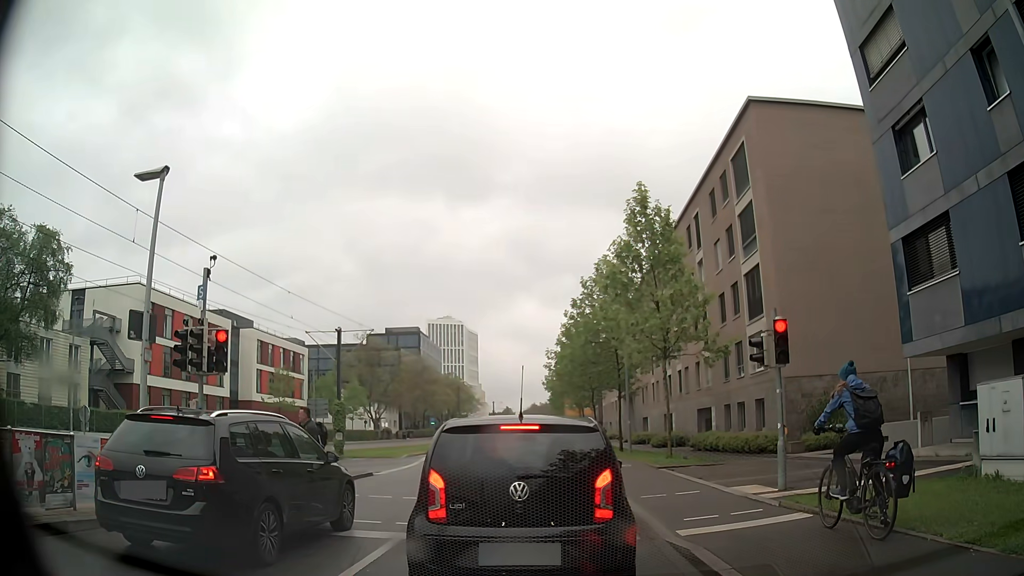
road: secondary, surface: asphalt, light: Day
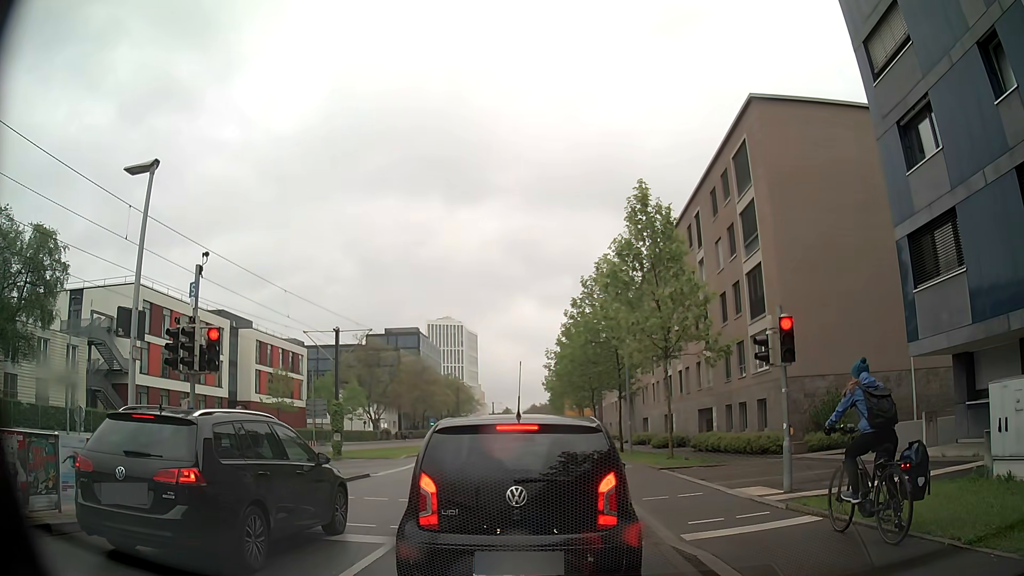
(0.0, +0.3) m; 0°
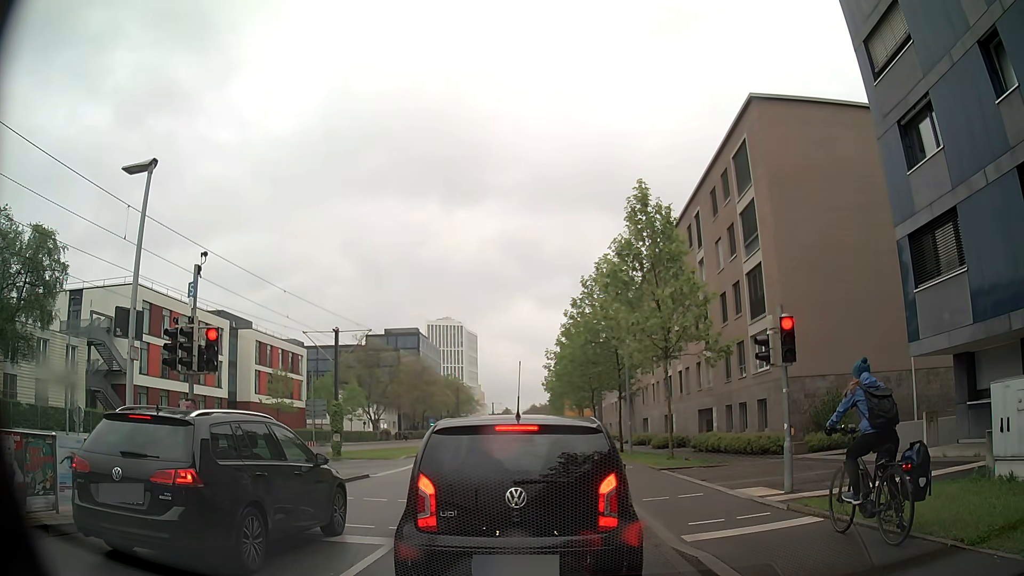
(0.0, +0.1) m; 0°
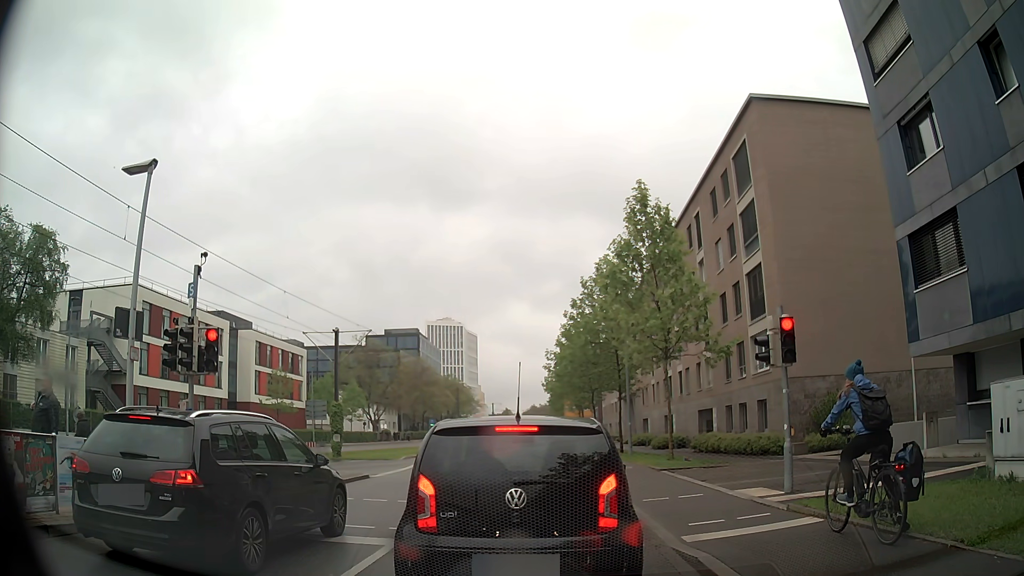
(0.0, +0.1) m; 0°
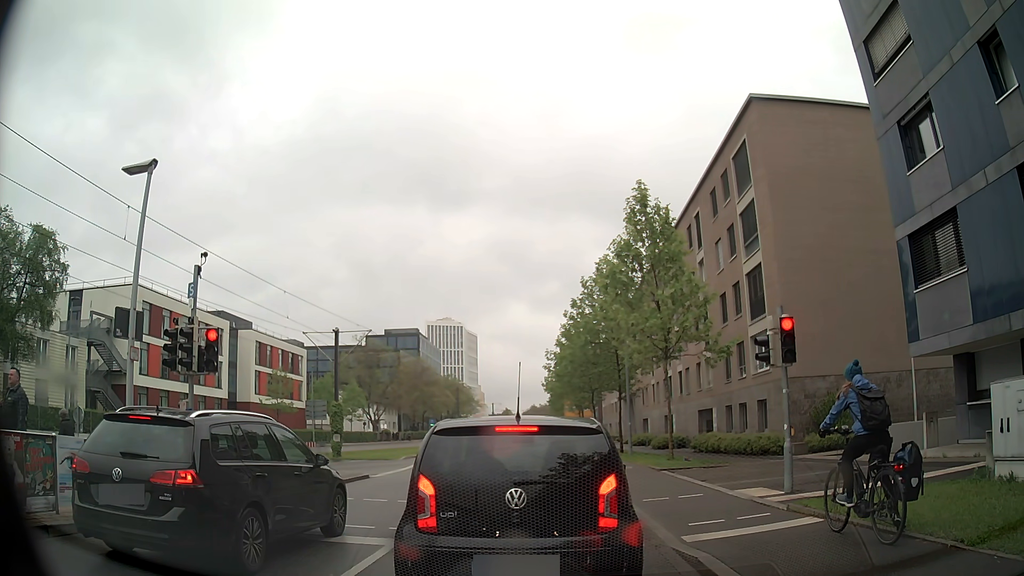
(0.0, 0.0) m; 0°
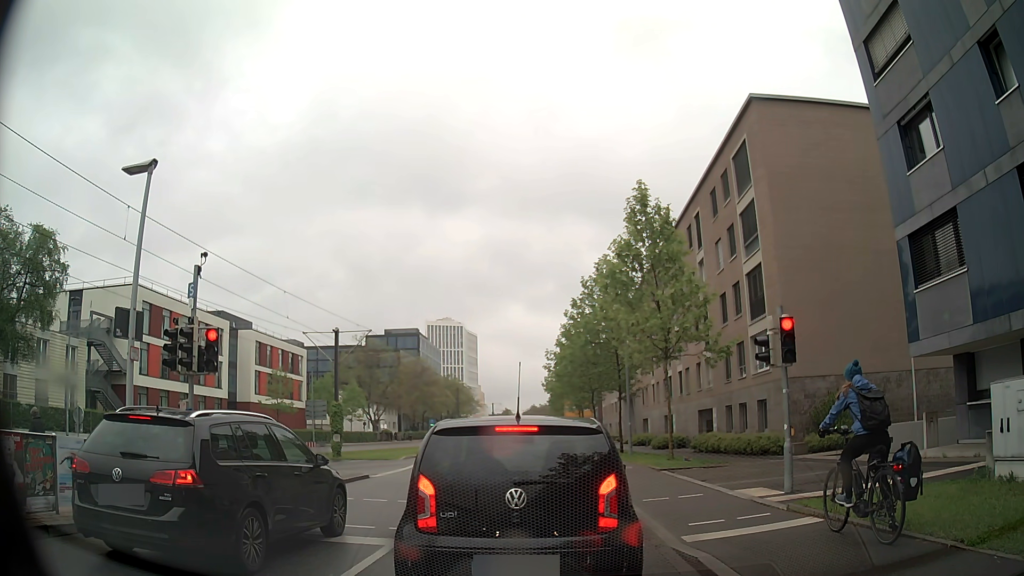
(0.0, 0.0) m; 0°
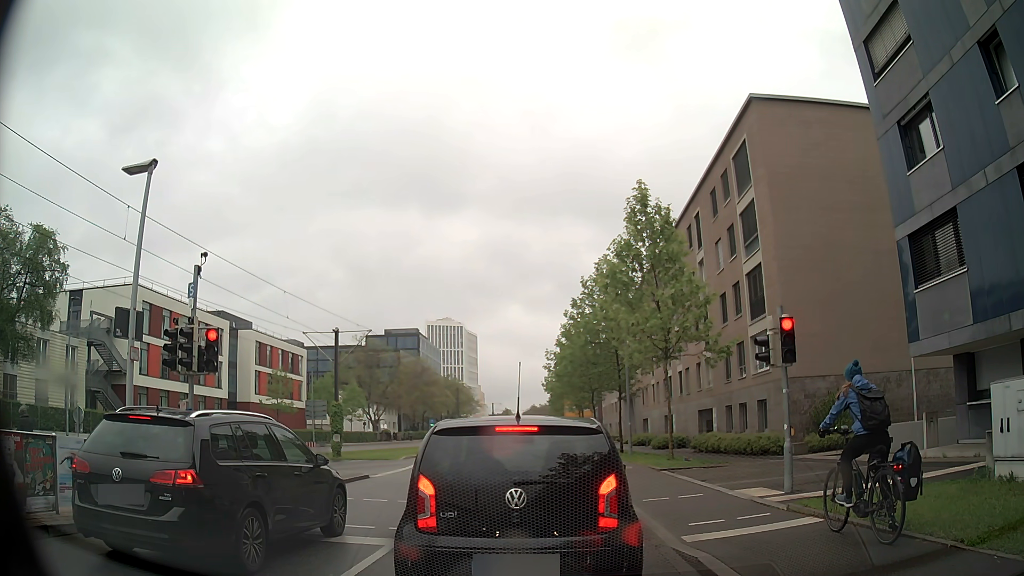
(0.0, 0.0) m; 0°
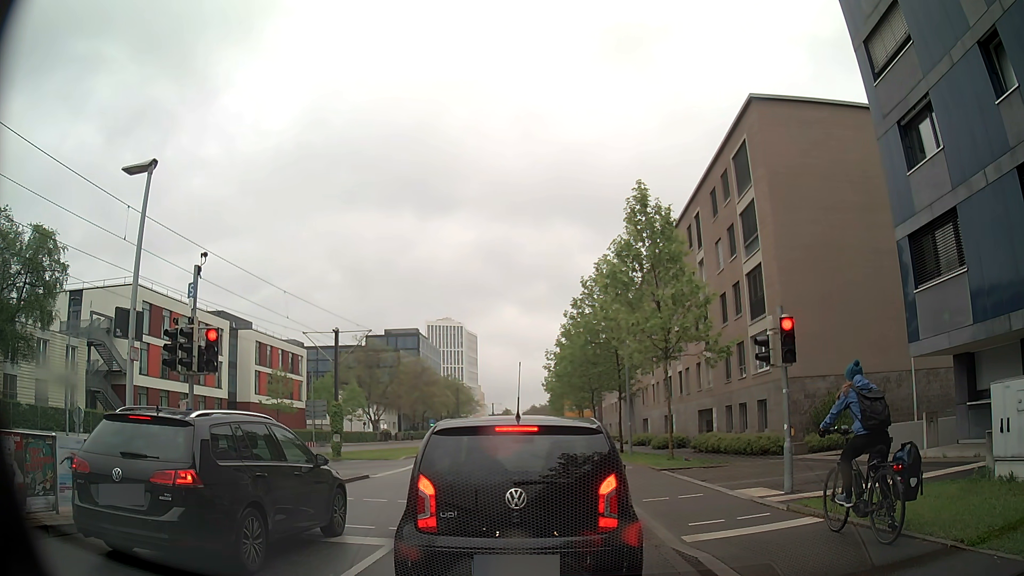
(0.0, 0.0) m; 0°
